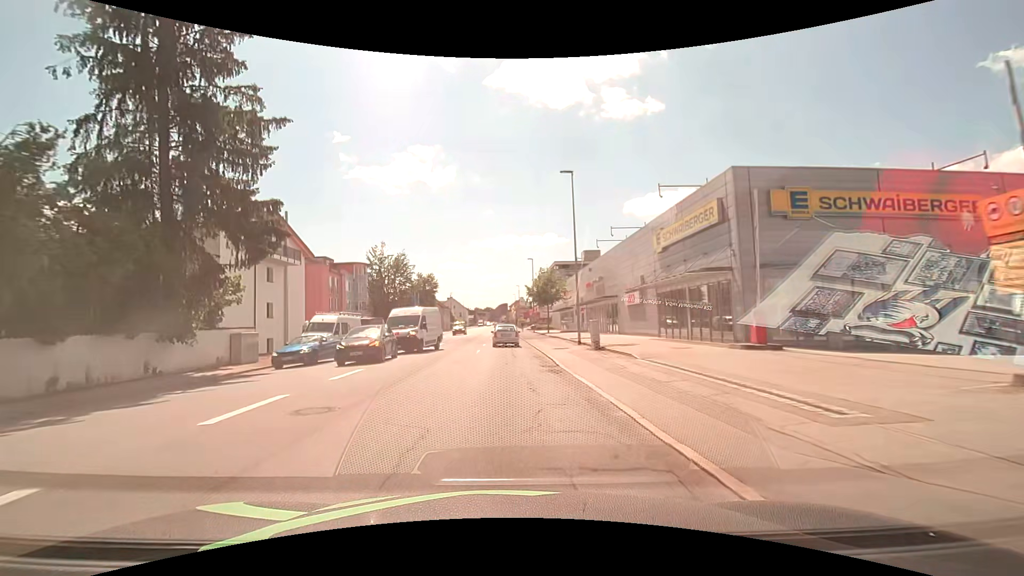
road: tertiary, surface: asphalt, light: Day
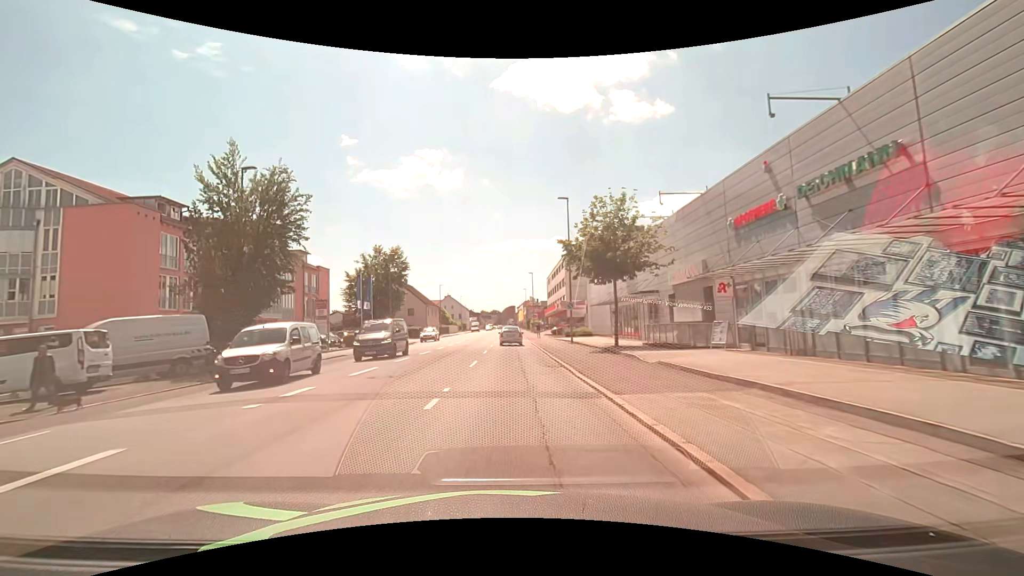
(-0.6, +34.6) m; -1°
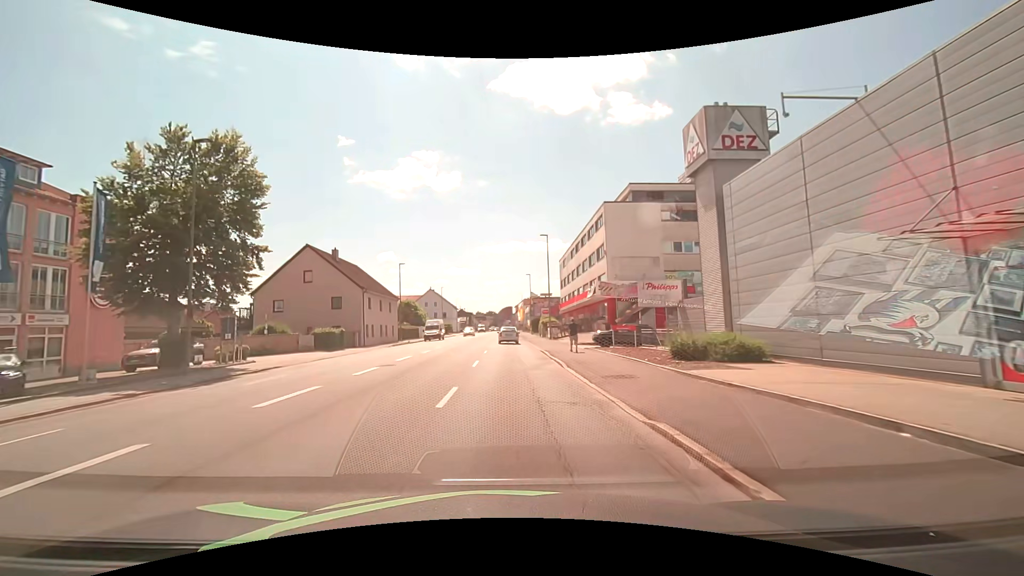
(-0.4, +35.9) m; 0°
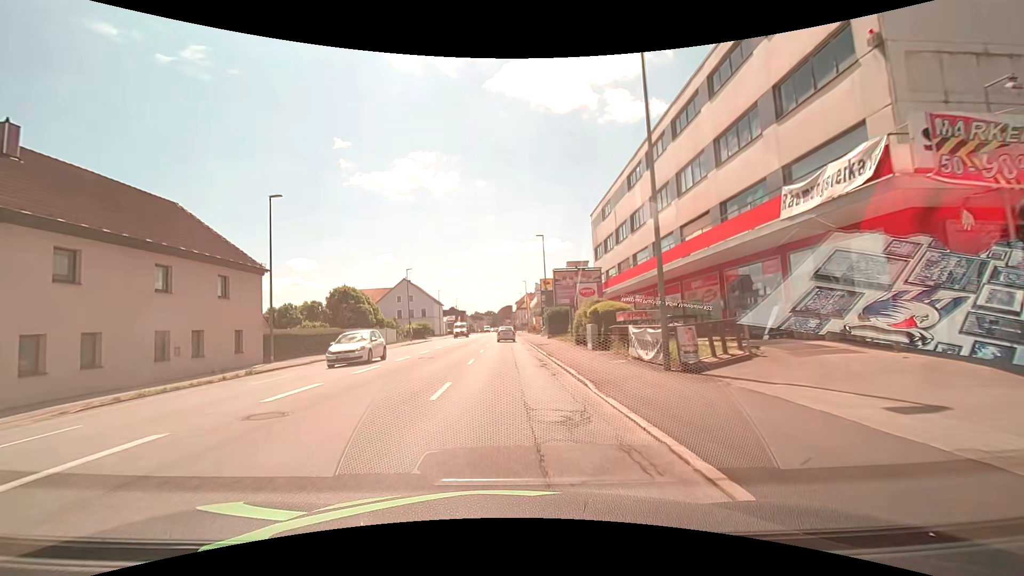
(+0.1, +35.3) m; 0°
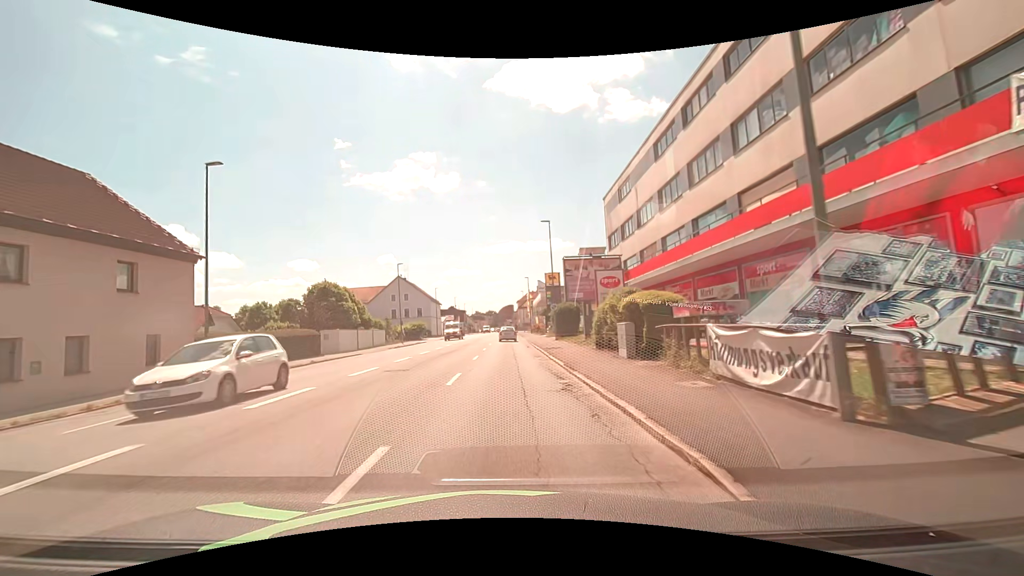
(0.0, +6.6) m; 0°
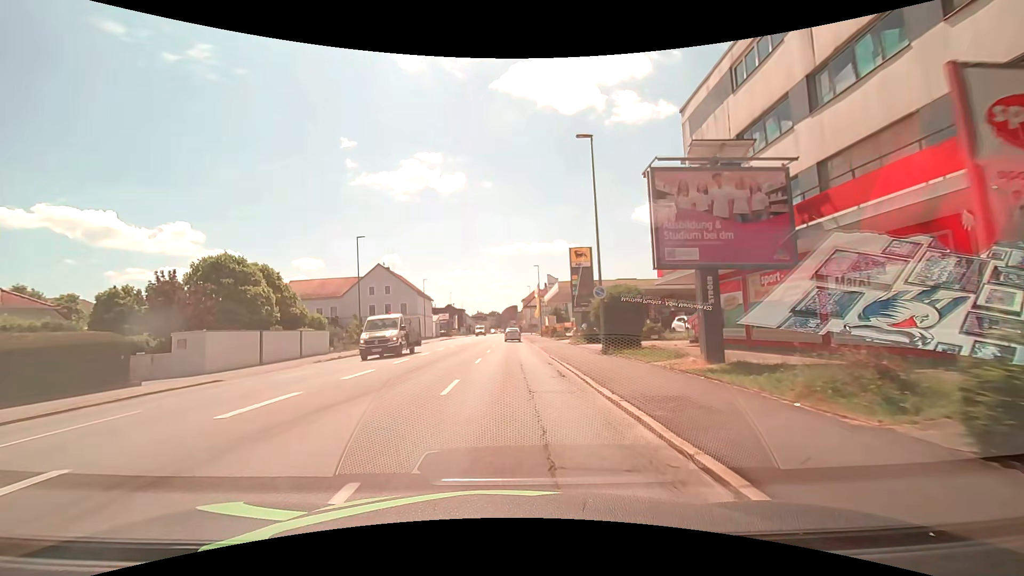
(-0.2, +19.4) m; 0°
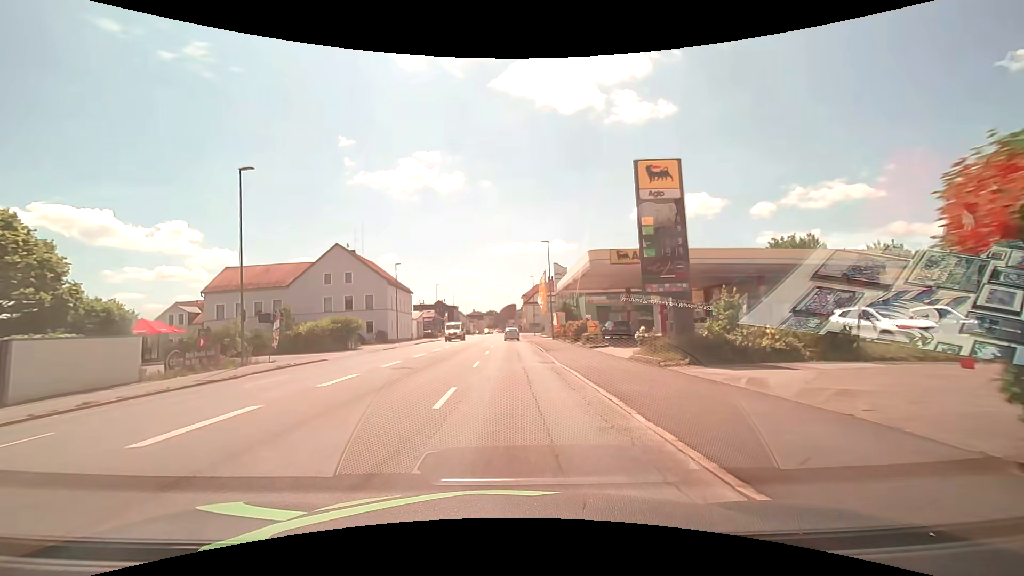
(-0.1, +20.1) m; 0°
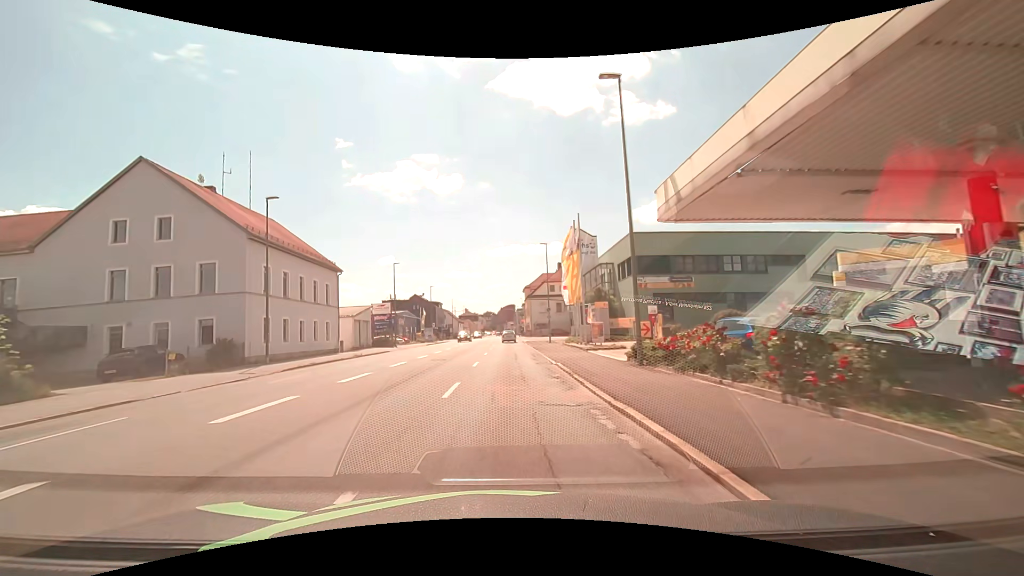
(+0.1, +34.4) m; 0°
(0, +10) (0, +20) (0, +30) (0, +40) (0, +50) (0, +60) (0, +70) (0, +80) (0, +90) (0, +100) m
